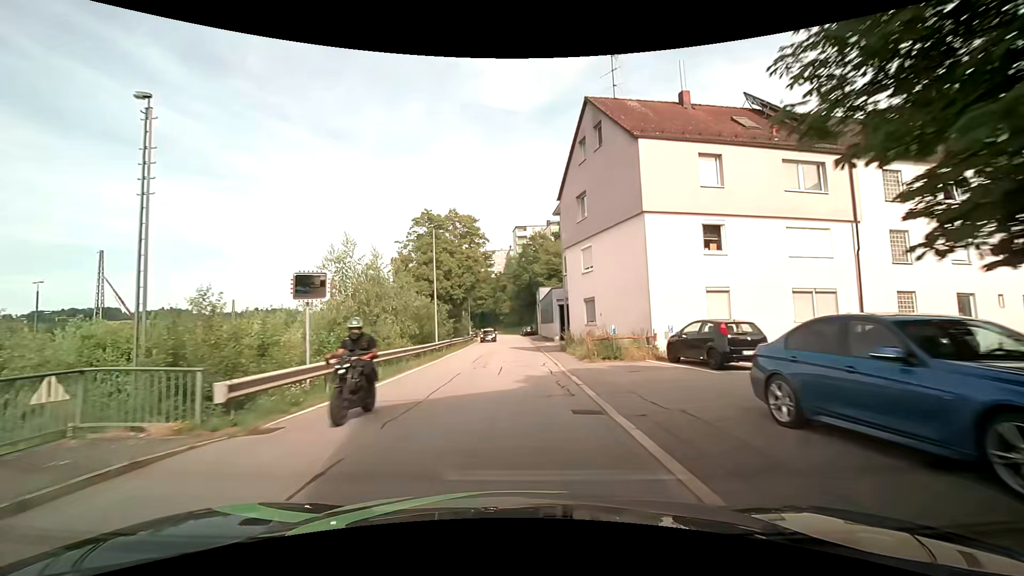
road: residential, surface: asphalt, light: Day
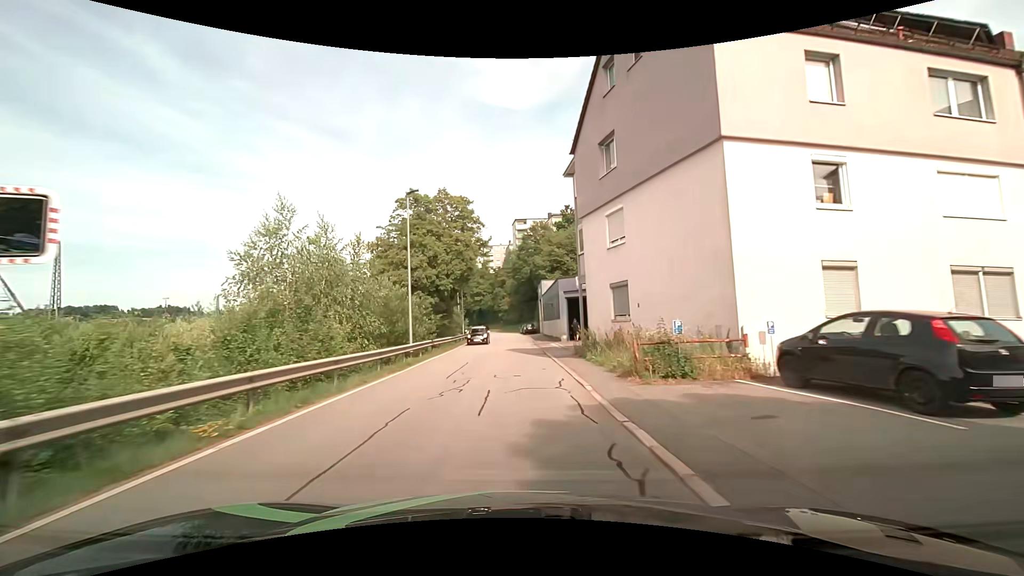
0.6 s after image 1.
(0.0, +7.5) m; 0°
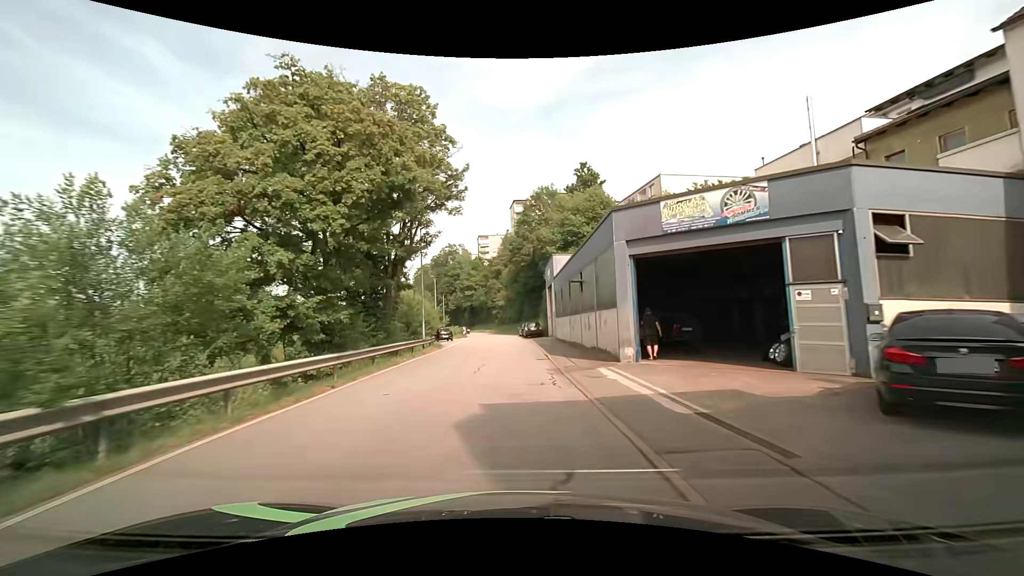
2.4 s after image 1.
(+0.1, +22.8) m; 0°
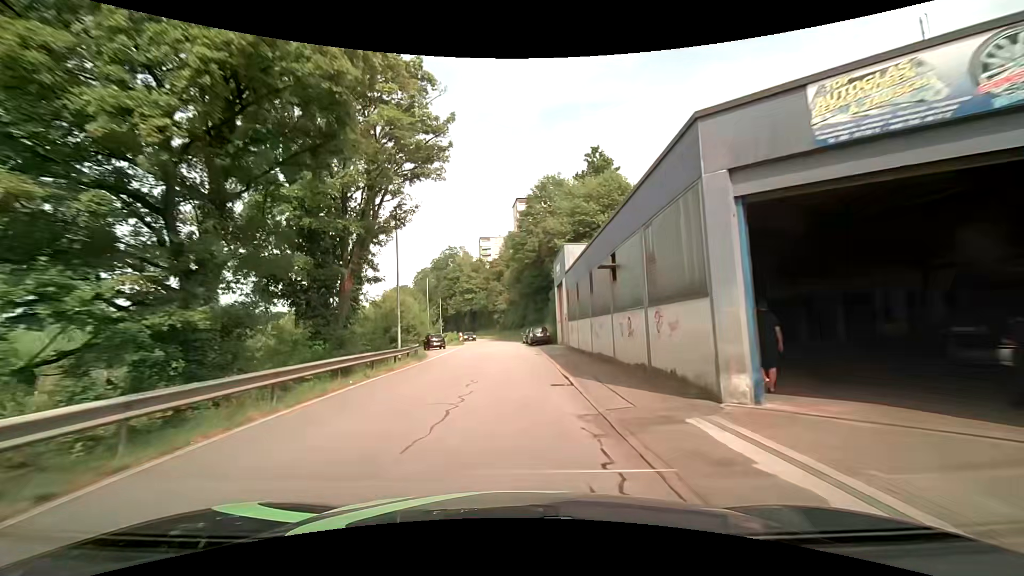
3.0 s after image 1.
(0.0, +7.6) m; 0°
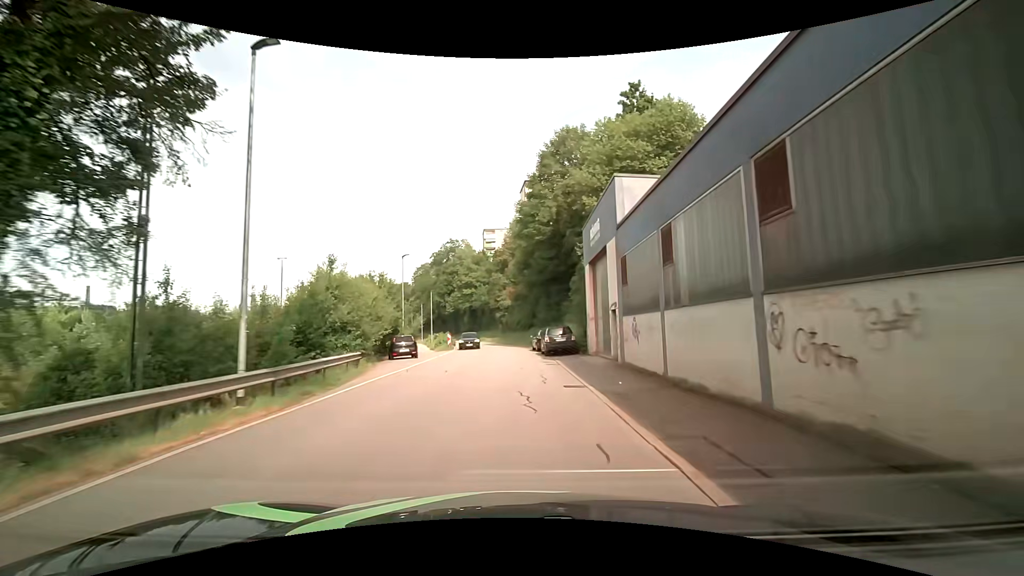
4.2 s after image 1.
(-0.1, +15.2) m; 0°
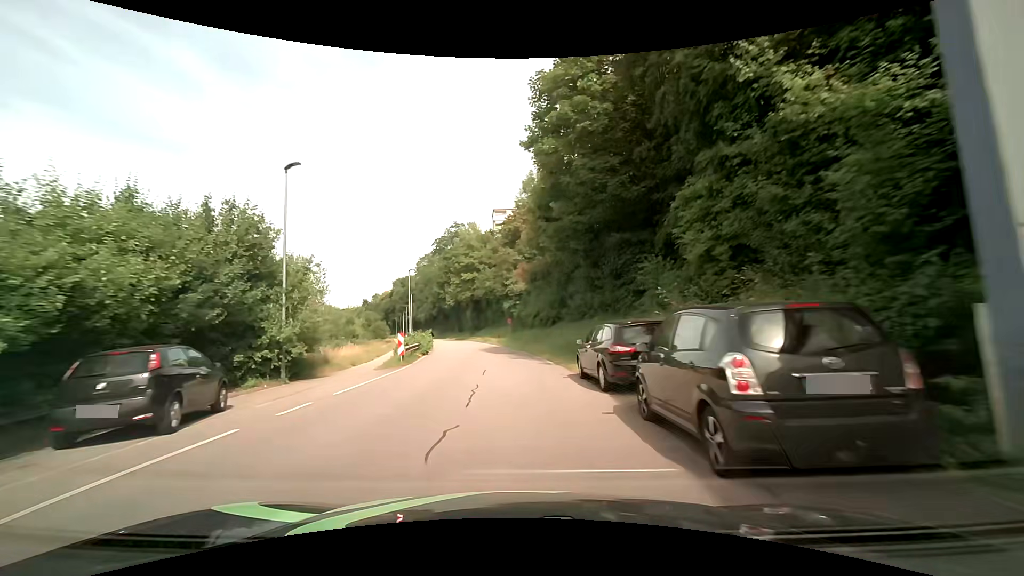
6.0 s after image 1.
(-0.3, +22.8) m; -2°
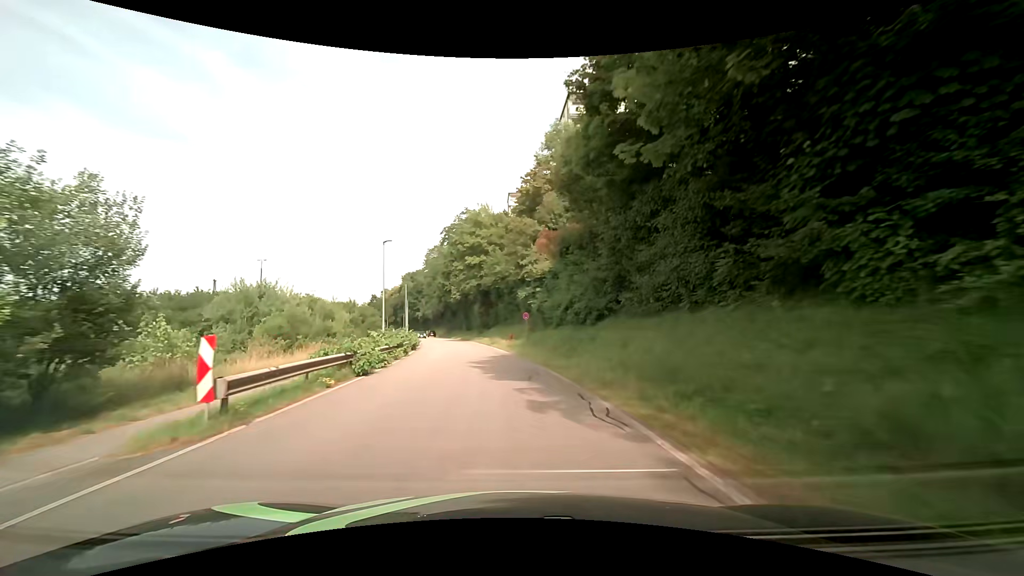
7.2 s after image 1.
(-0.3, +15.2) m; -2°
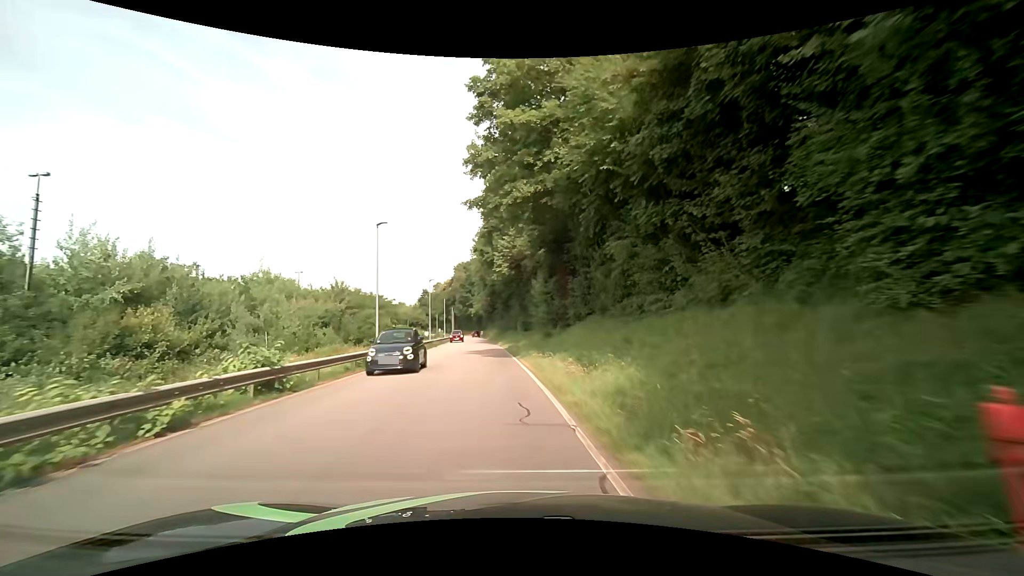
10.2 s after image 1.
(-2.2, +38.0) m; -7°
(0, +10) (-1, +20) (-2, +30) (-2, +40) (-3, +50) (-4, +60) (-5, +70) (-6, +80) (-7, +90) (-8, +100) m
